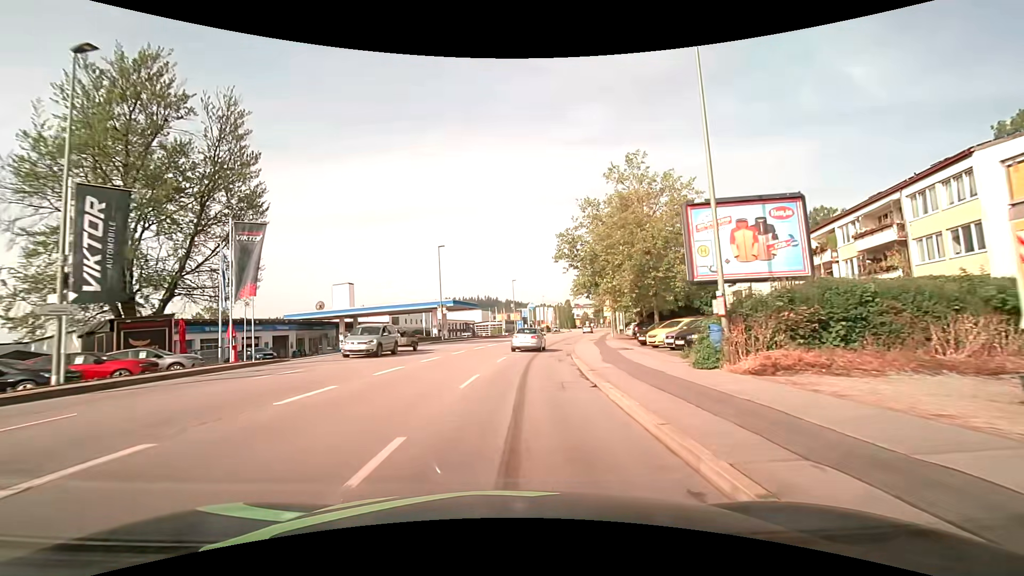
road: tertiary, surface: asphalt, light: Day
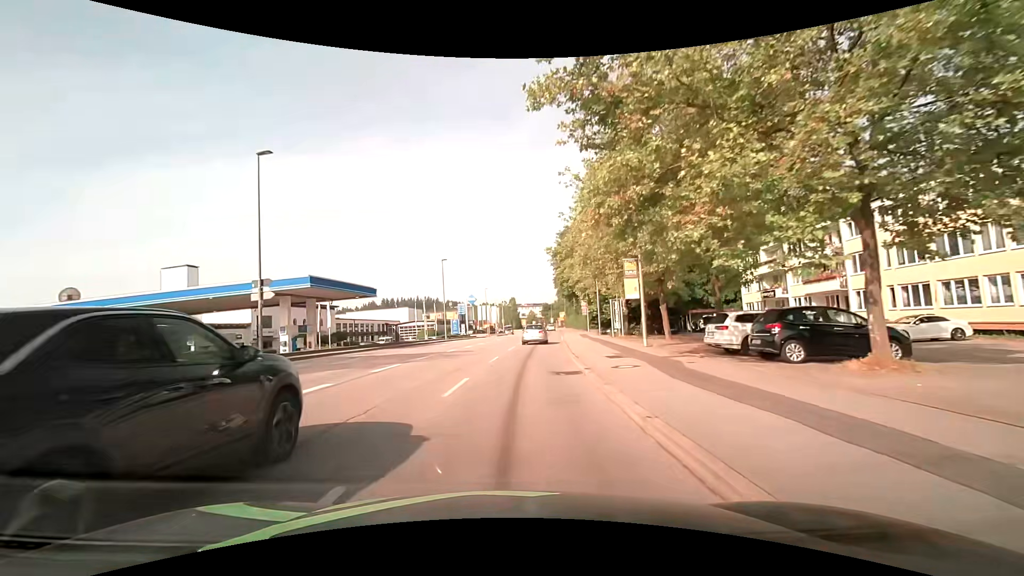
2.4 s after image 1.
(+1.7, +28.8) m; +7°
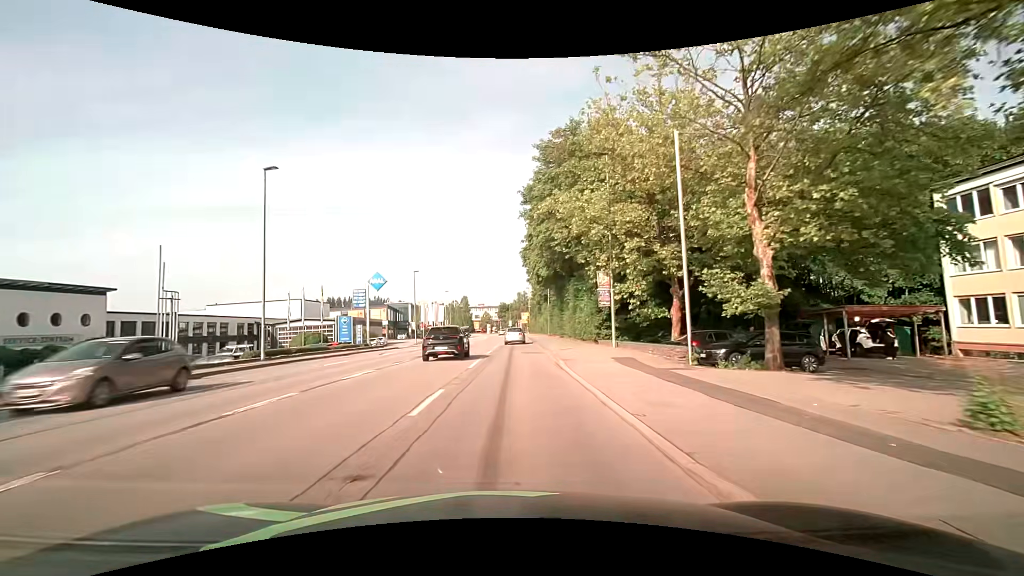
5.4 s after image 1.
(+2.2, +36.6) m; +5°
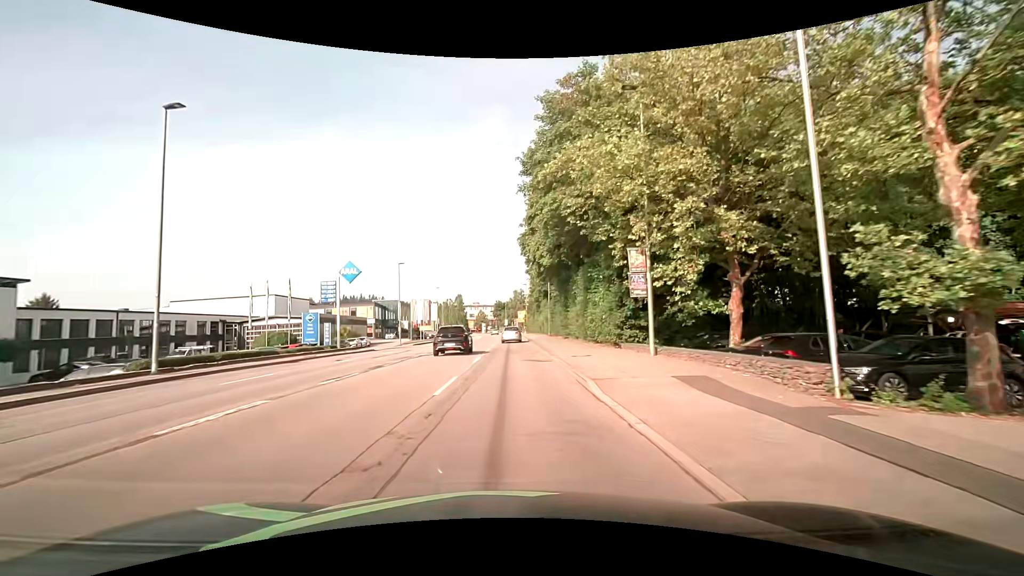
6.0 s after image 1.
(0.0, +7.4) m; +1°
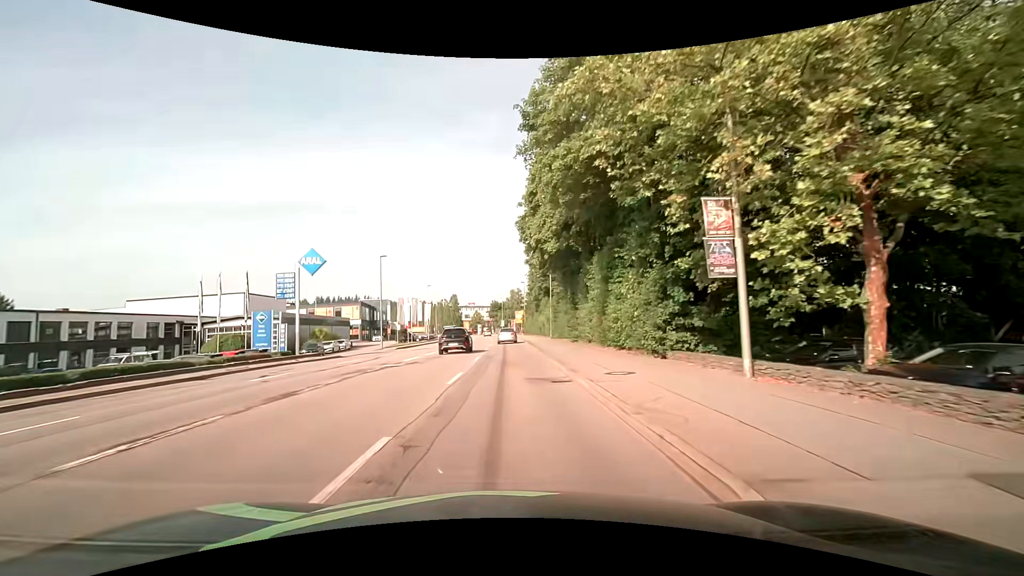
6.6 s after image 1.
(0.0, +7.4) m; 0°
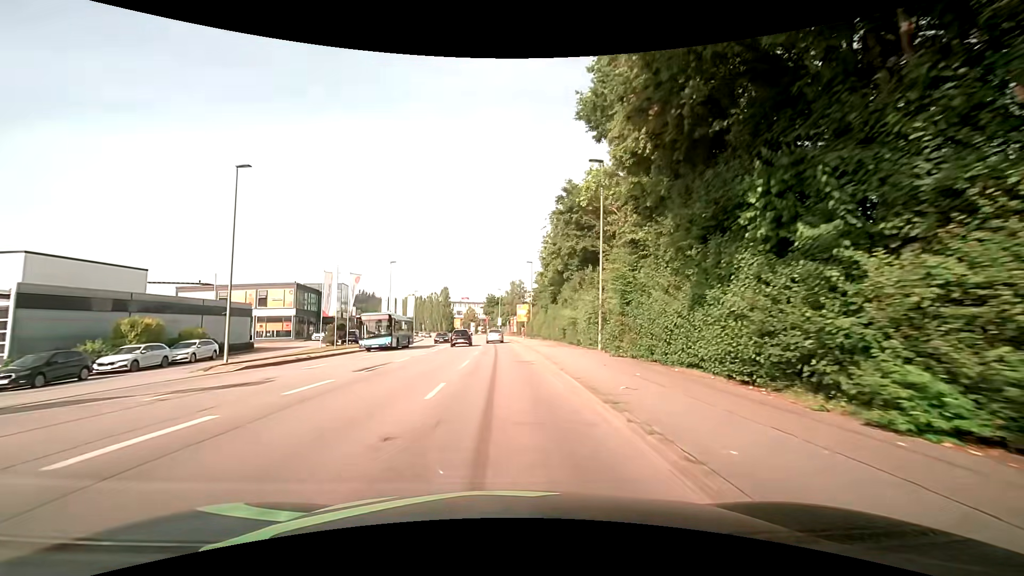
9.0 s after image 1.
(-0.1, +30.2) m; 0°
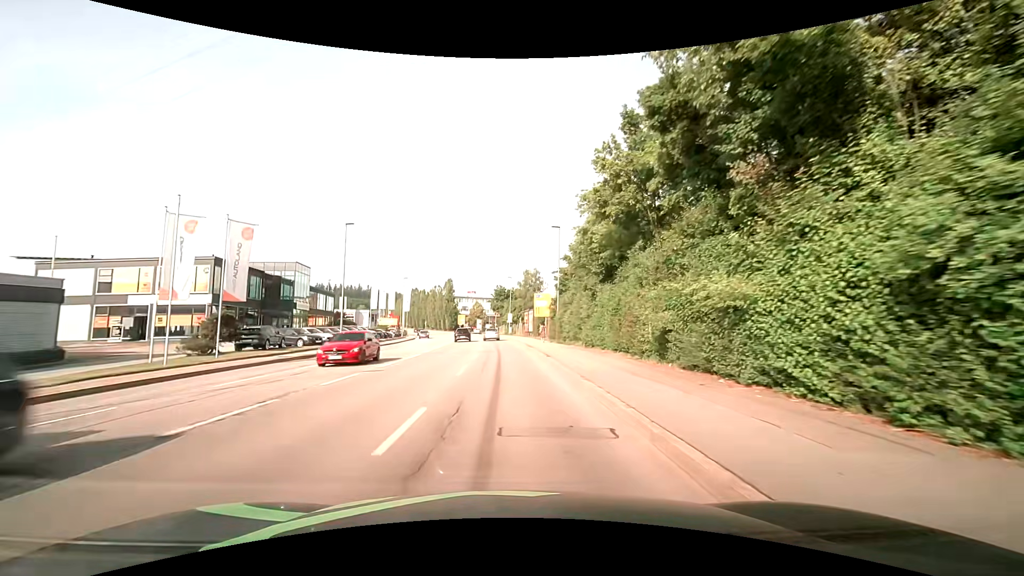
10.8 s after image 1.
(0.0, +22.4) m; -1°
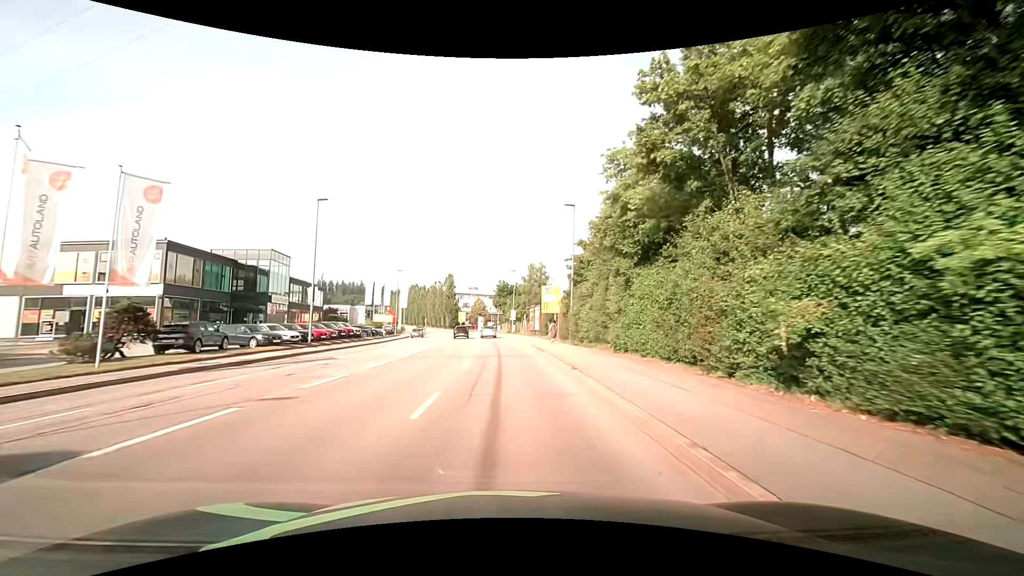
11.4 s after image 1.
(0.0, +7.3) m; -1°
(0, +10) (0, +20) (0, +30) (-1, +40) (-1, +50) (-2, +60) (-3, +70) (-4, +80) (-5, +90) (-6, +100) m
